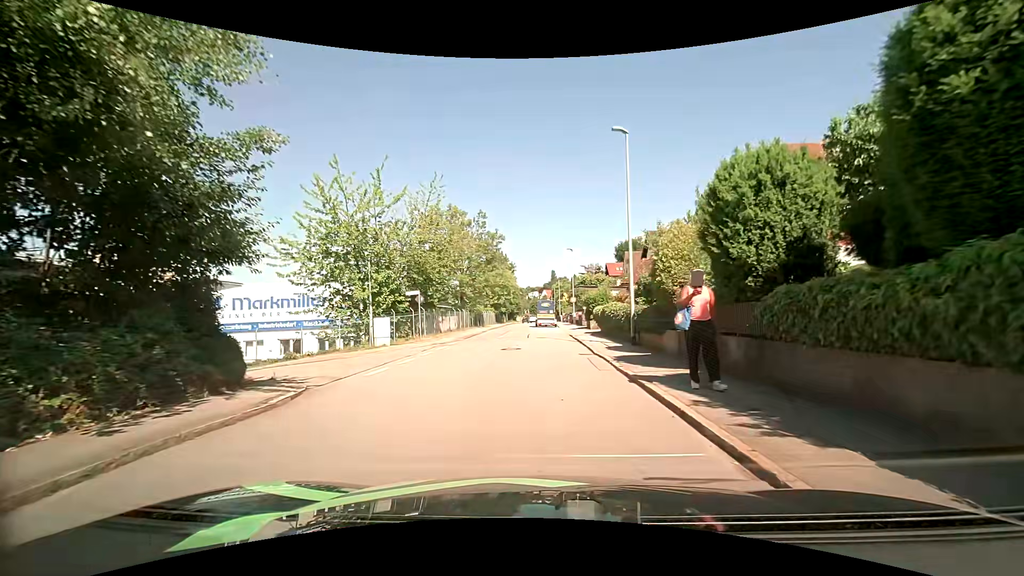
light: Day
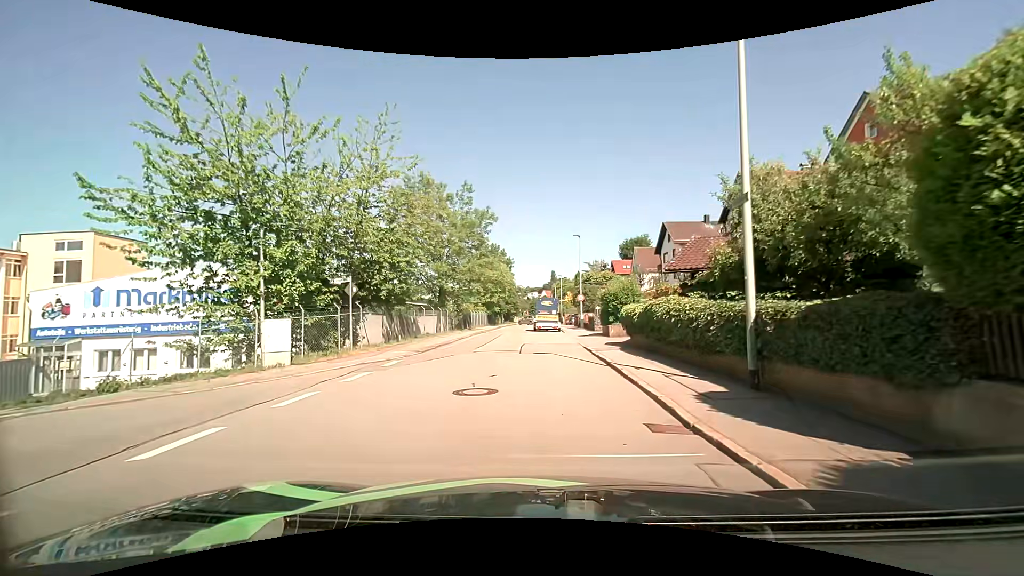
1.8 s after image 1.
(+0.1, +10.2) m; 0°
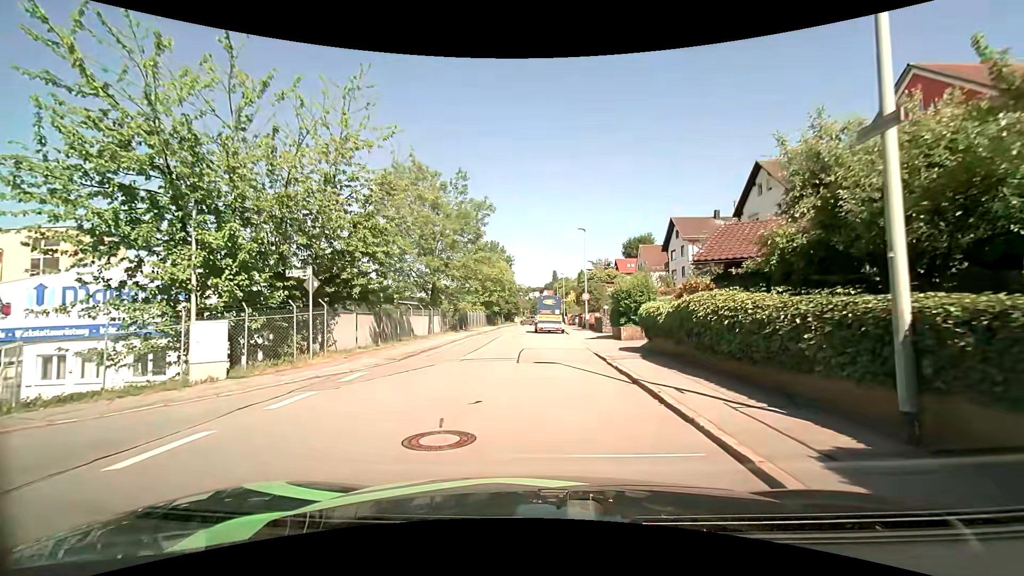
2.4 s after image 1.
(0.0, +3.3) m; 0°
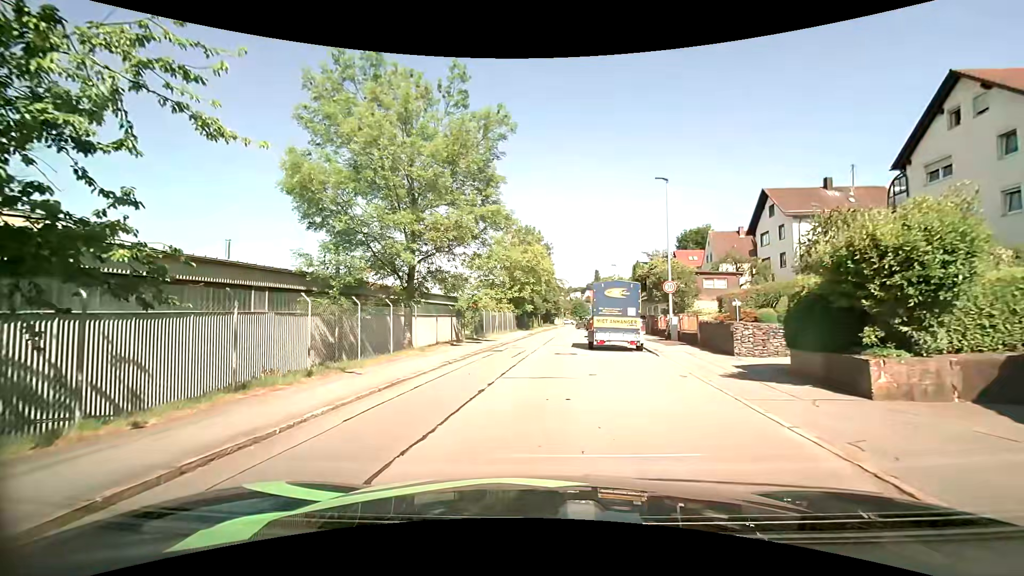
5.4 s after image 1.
(-0.4, +15.0) m; -5°
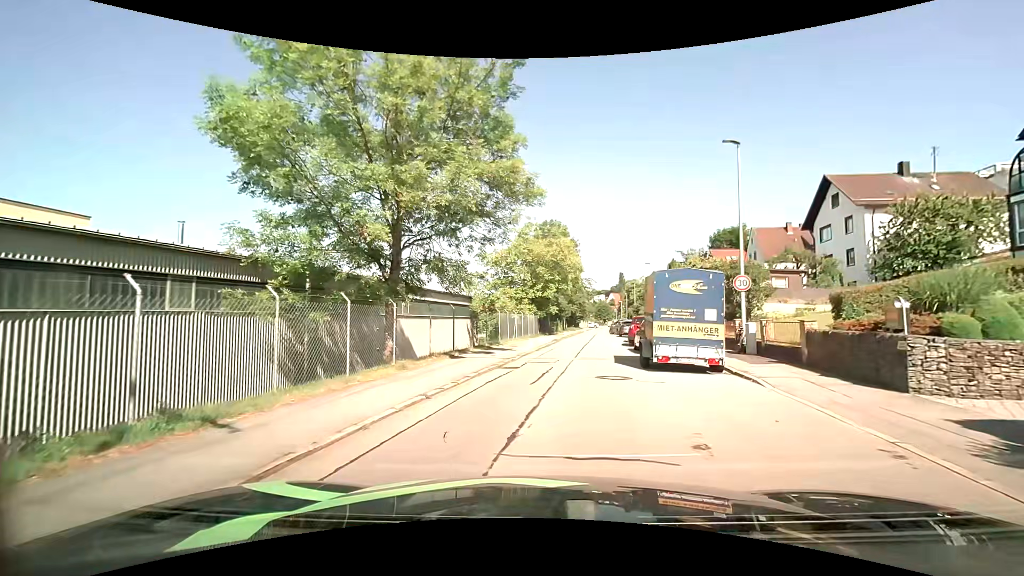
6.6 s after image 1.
(-0.1, +5.6) m; -1°
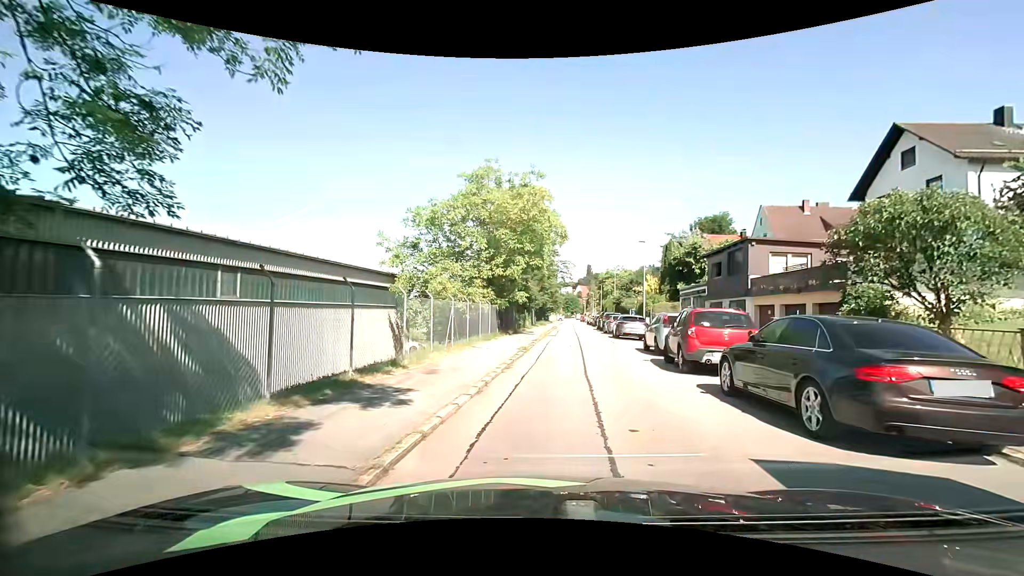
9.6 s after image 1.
(0.0, +13.5) m; +2°
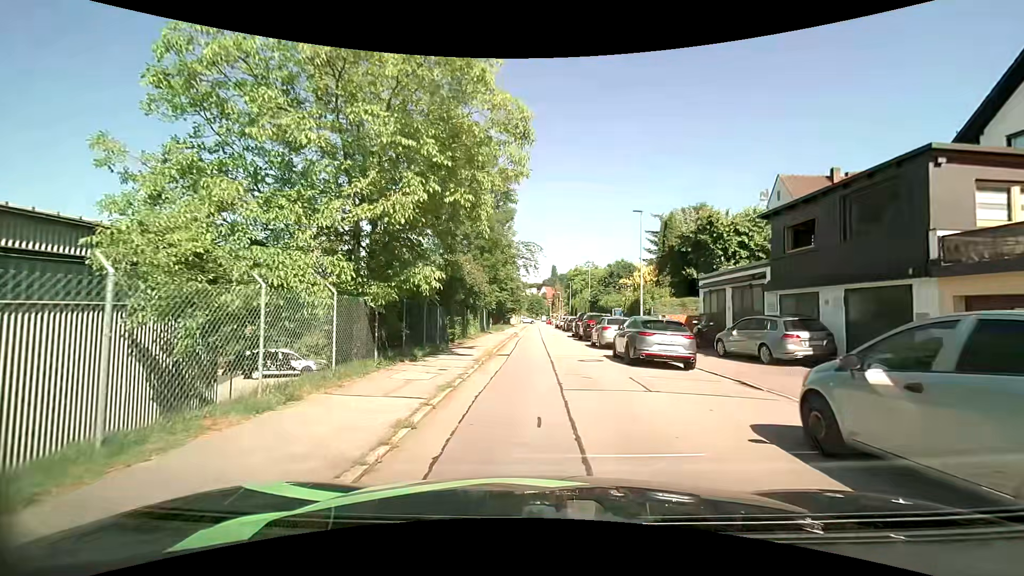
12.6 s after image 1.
(+1.0, +14.4) m; +5°
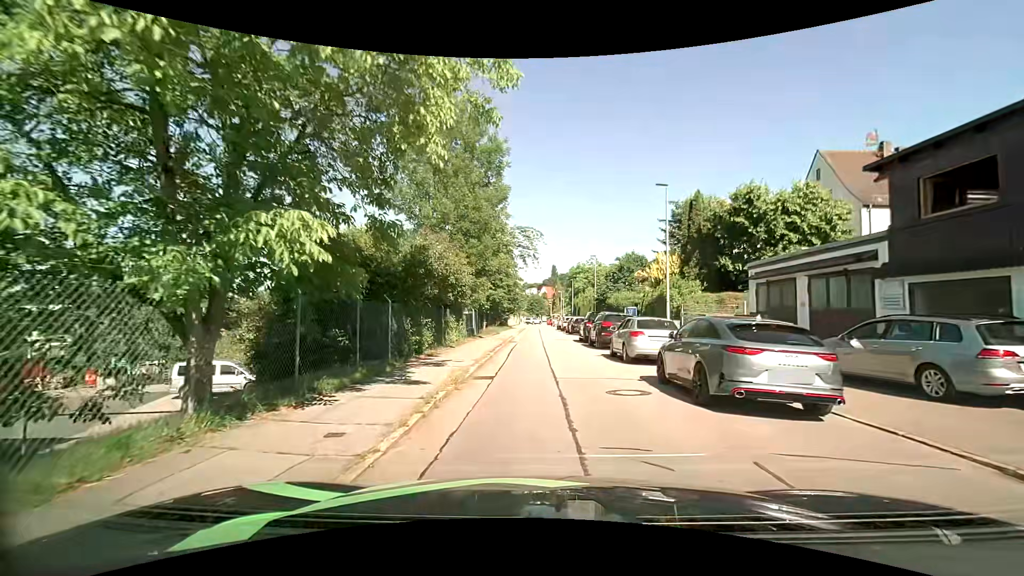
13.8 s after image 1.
(0.0, +6.4) m; 0°
(0, +10) (0, +20) (0, +30) (0, +40) (0, +50) (0, +60) (0, +70) (0, +80) (0, +90) (0, +100) m
